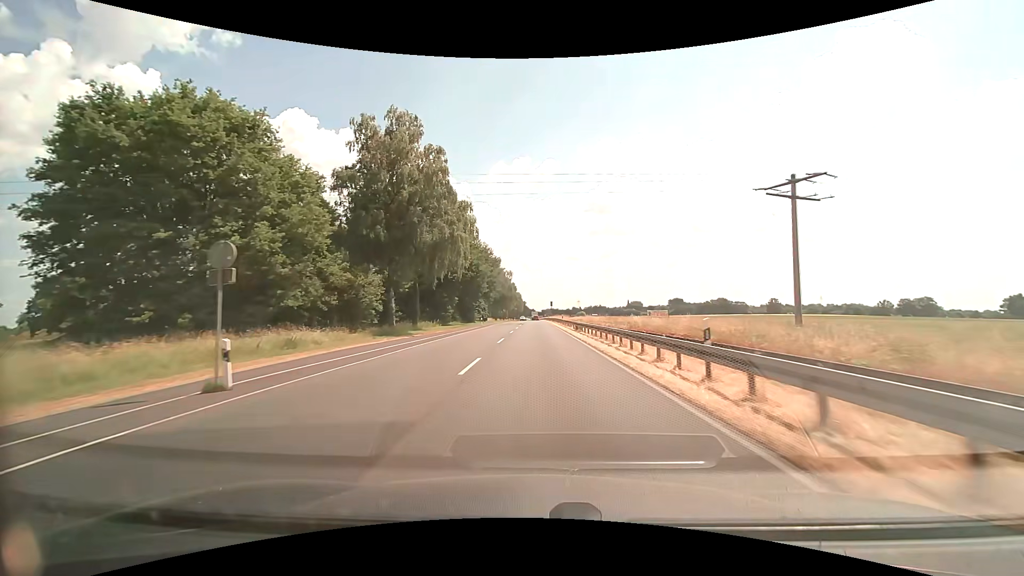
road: primary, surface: asphalt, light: Day
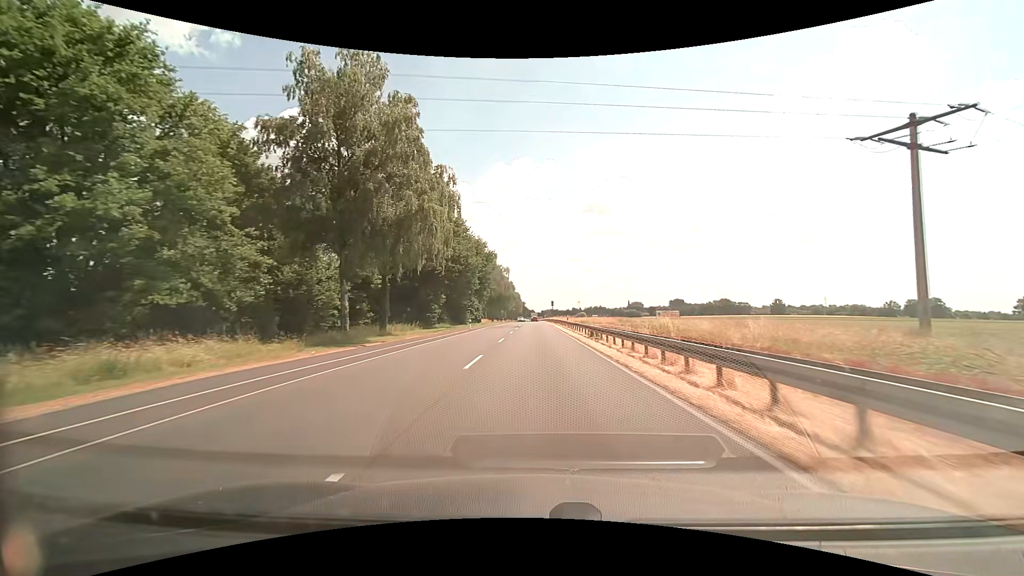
(0.0, +10.8) m; 0°
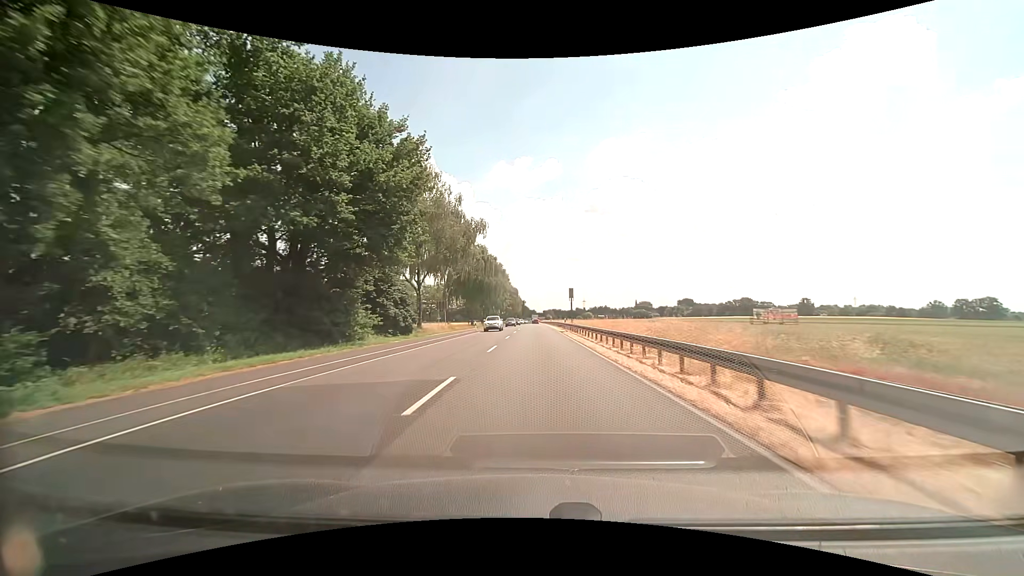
(-0.1, +54.0) m; 0°
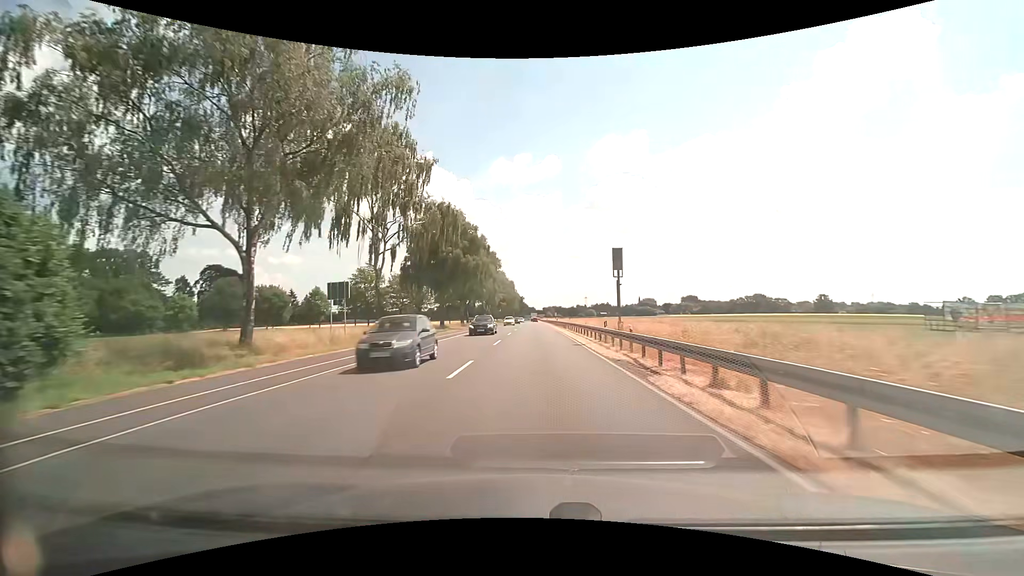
(0.0, +32.4) m; 0°
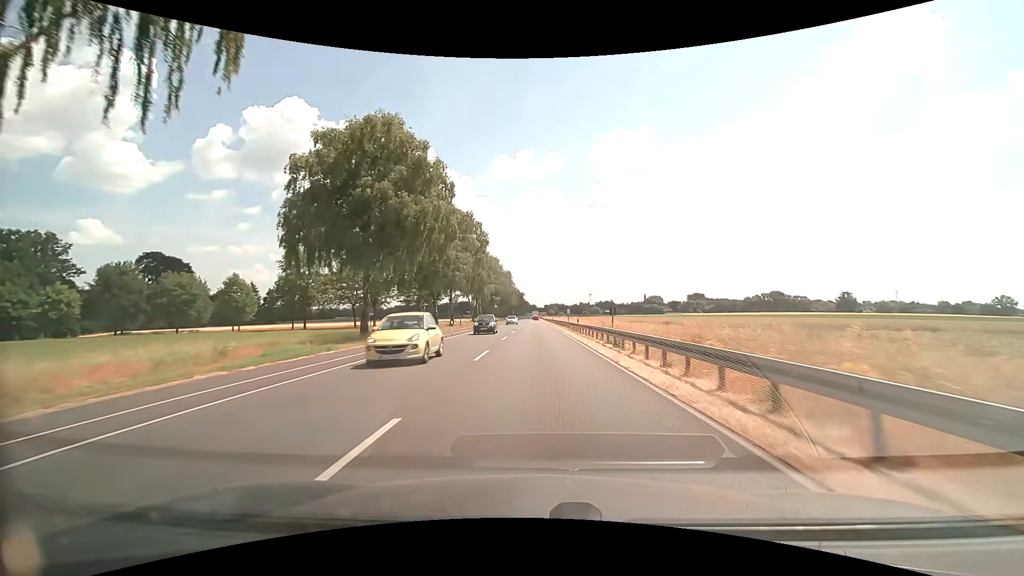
(-0.1, +32.5) m; 0°
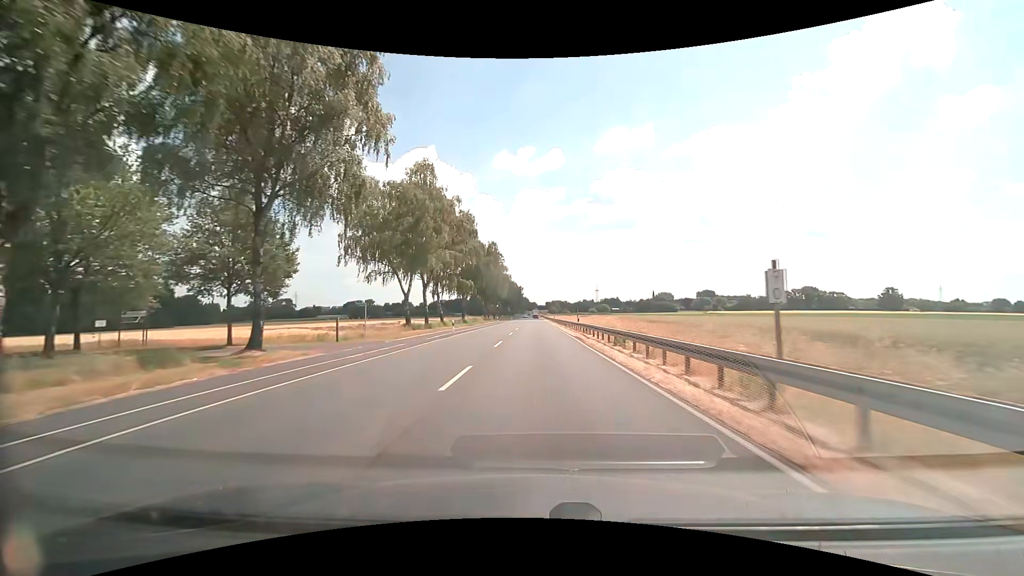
(0.0, +54.0) m; 0°
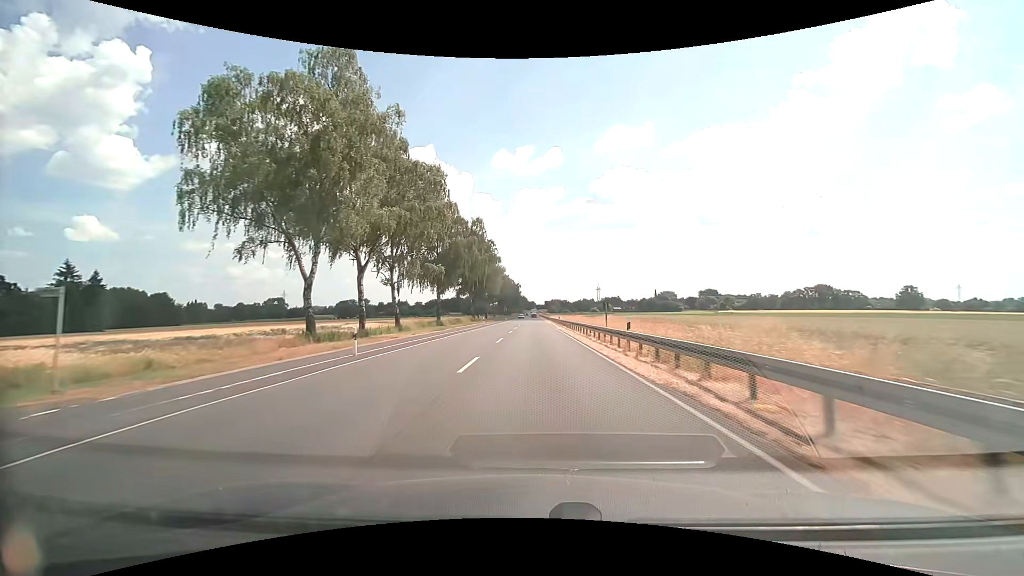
(+0.1, +21.6) m; 0°
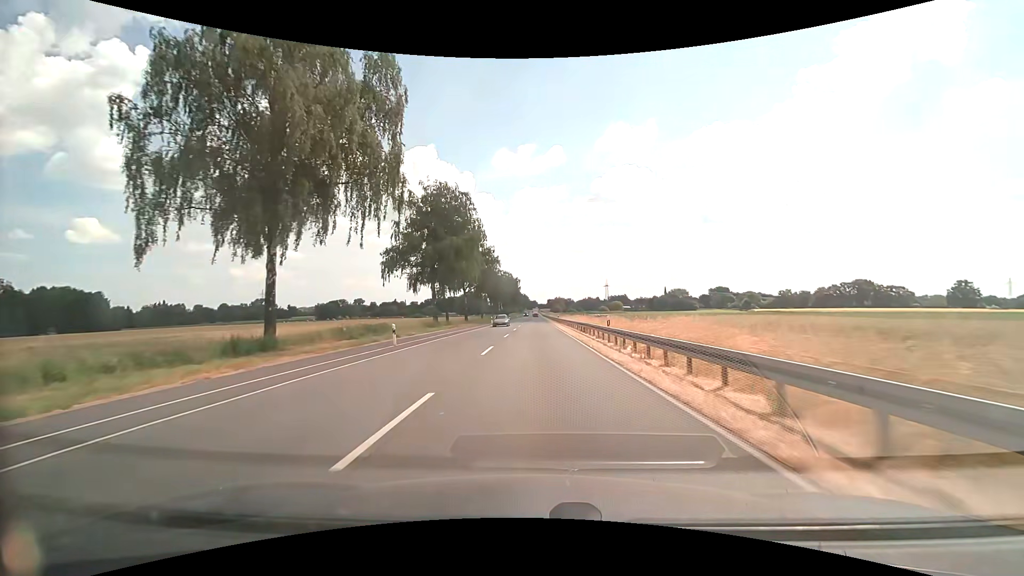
(0.0, +43.1) m; 0°
(0, +10) (0, +20) (0, +30) (0, +40) (0, +50) (0, +60) (0, +70) (0, +80) (0, +90) (0, +100) m
